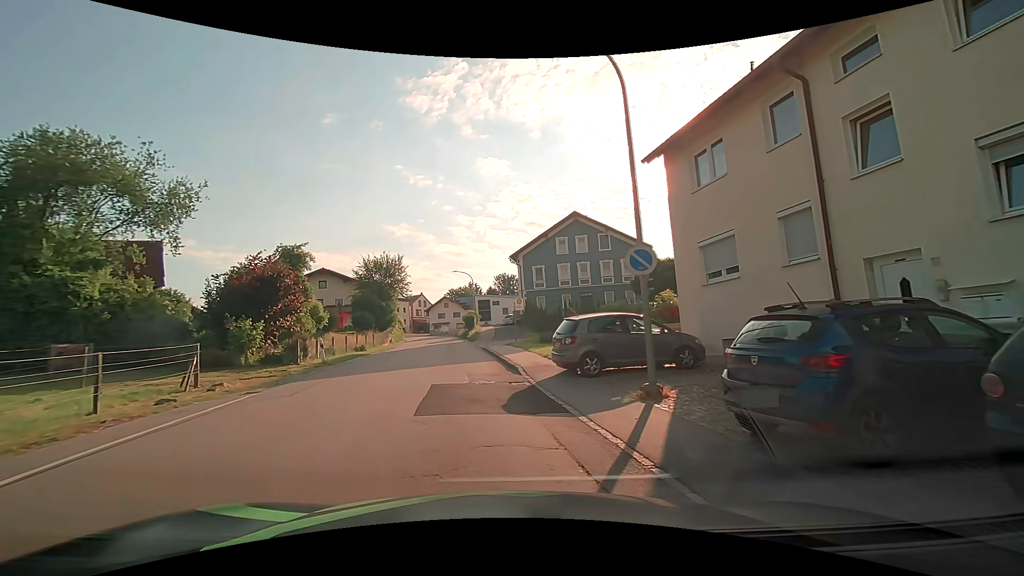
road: secondary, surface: asphalt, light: Day
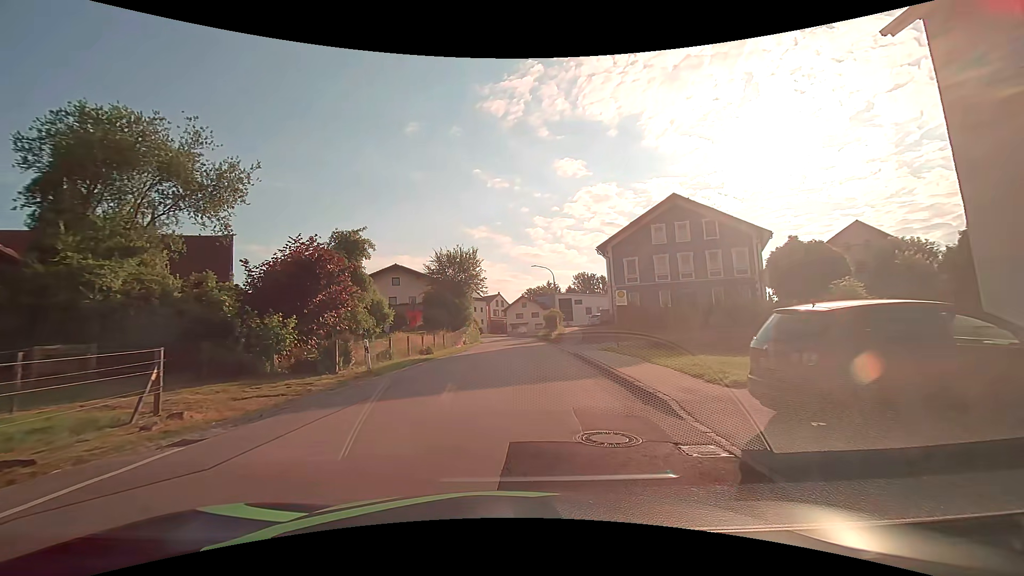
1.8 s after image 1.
(-0.7, +7.0) m; -8°
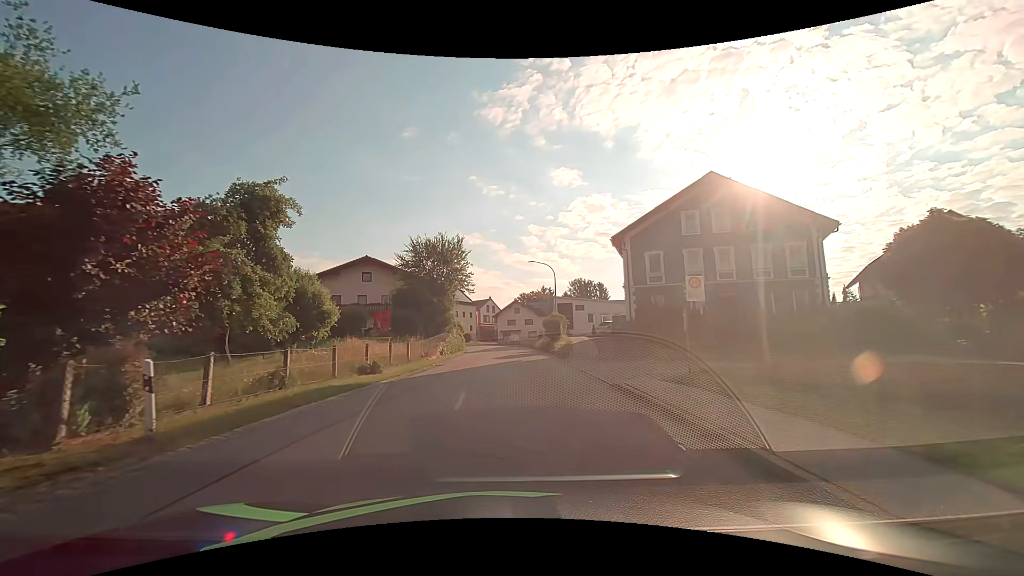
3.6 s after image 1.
(0.0, +10.6) m; +1°
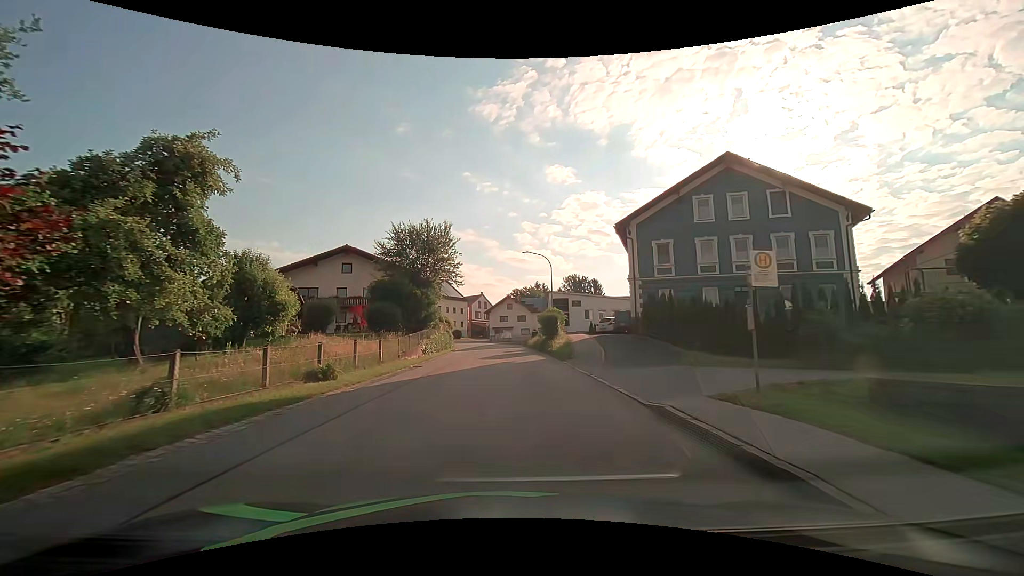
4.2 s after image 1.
(0.0, +4.3) m; +1°
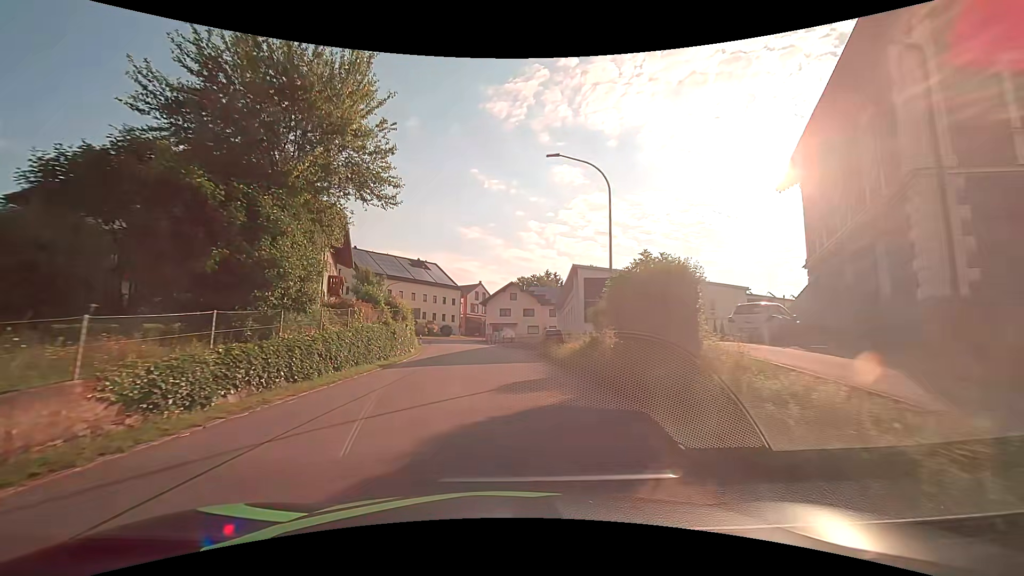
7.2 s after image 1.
(+0.1, +25.8) m; 0°
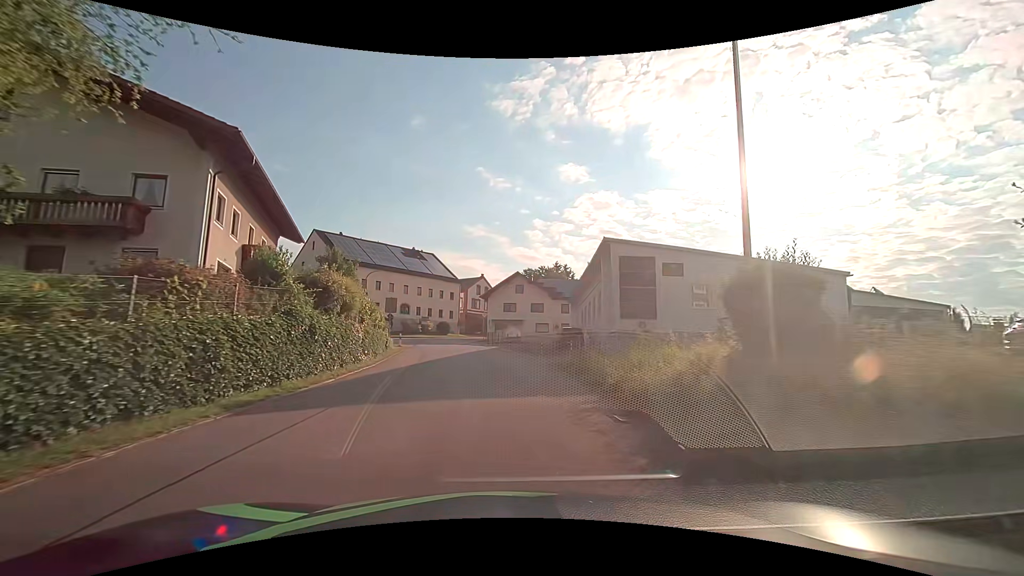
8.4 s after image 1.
(0.0, +11.3) m; 0°
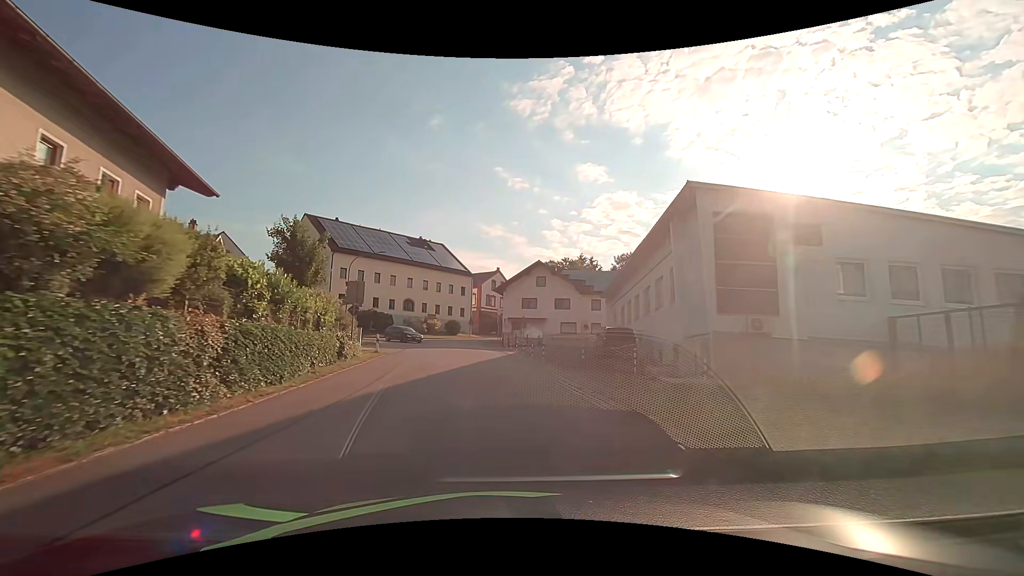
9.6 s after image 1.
(-0.1, +11.3) m; -3°
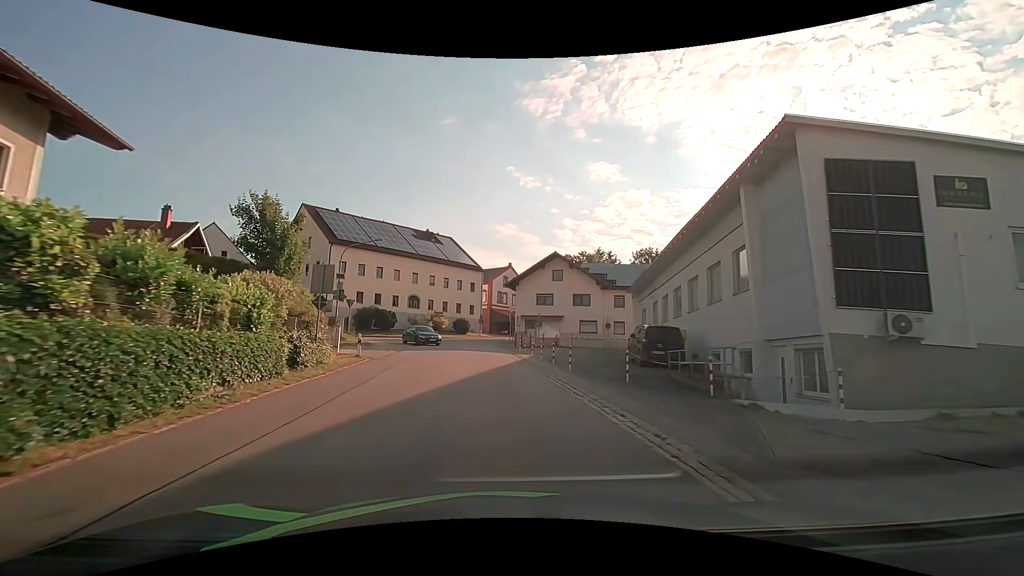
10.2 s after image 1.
(0.0, +5.6) m; -1°
(0, +10) (-1, +20) (-1, +30) (-2, +40) (-3, +50) (-12, +54) (-22, +53) (-32, +53) (-42, +53) (-51, +57) m
